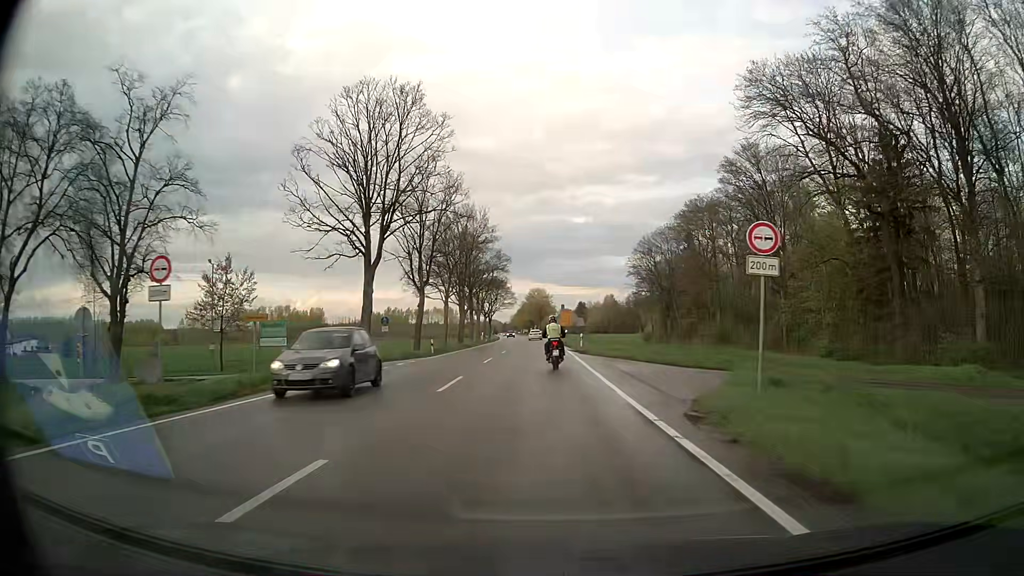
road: secondary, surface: asphalt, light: Day
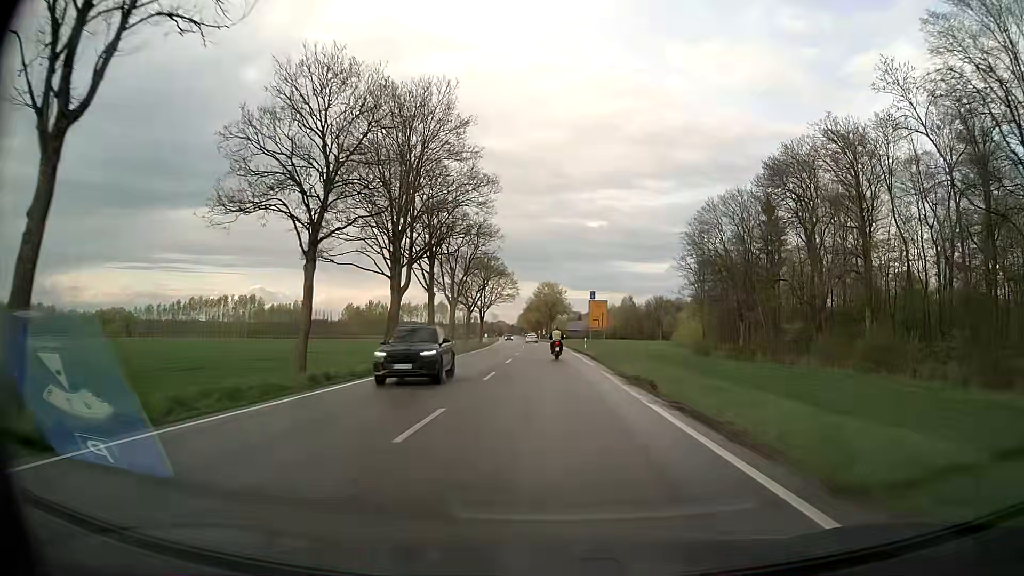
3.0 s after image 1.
(-0.9, +43.0) m; -1°
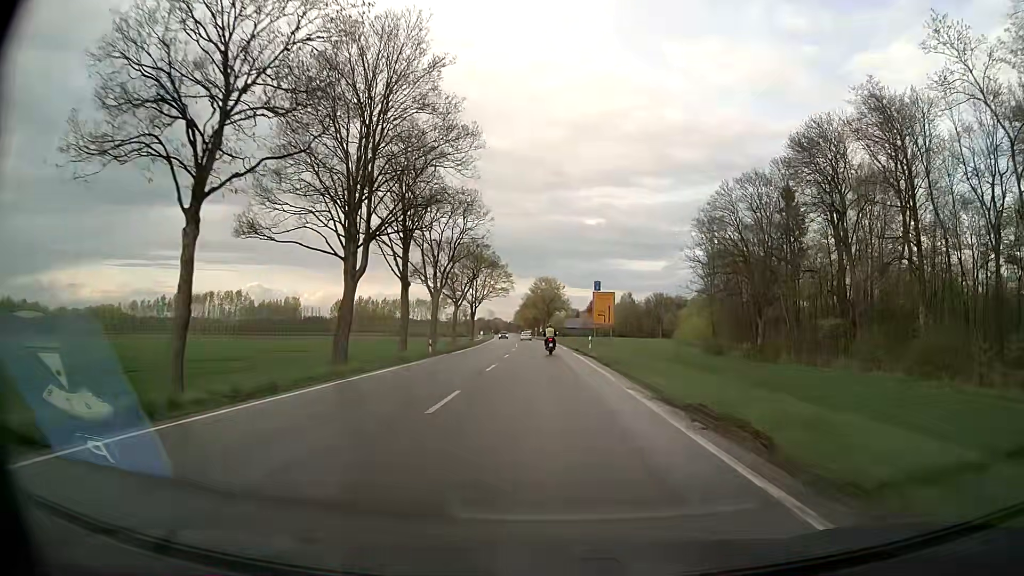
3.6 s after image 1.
(0.0, +9.1) m; 0°
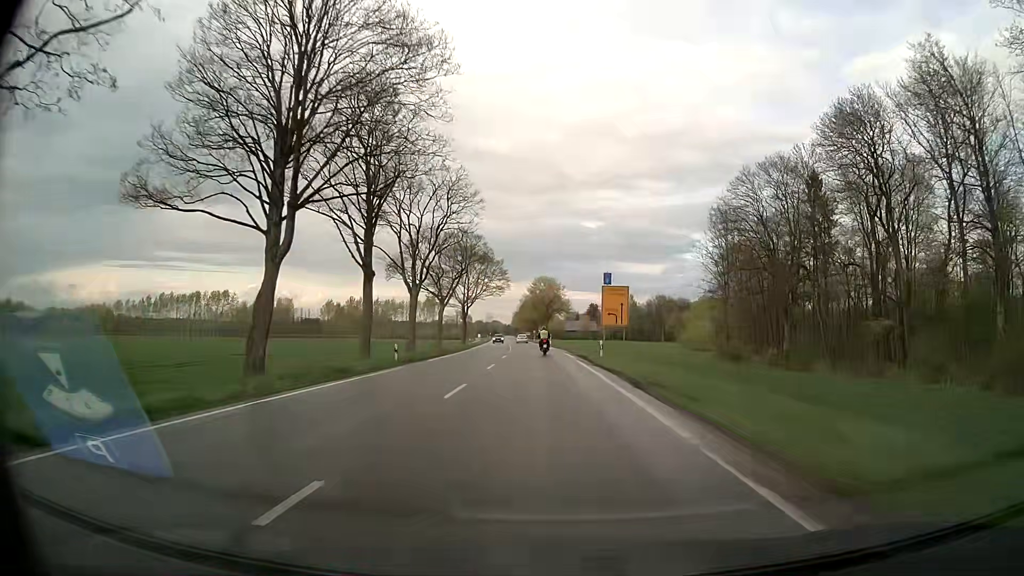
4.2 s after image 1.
(0.0, +9.5) m; 0°
